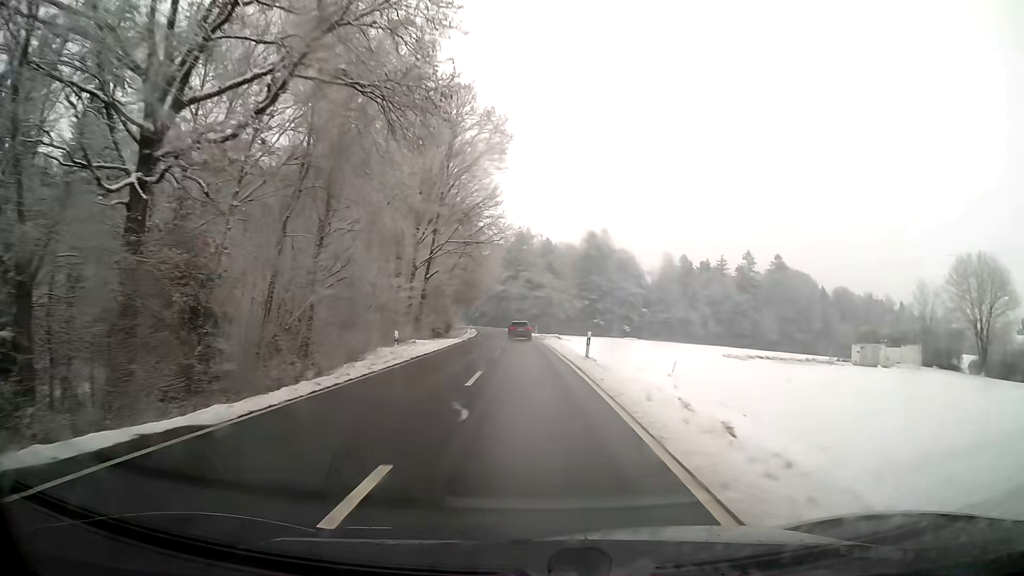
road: secondary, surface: asphalt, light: Day
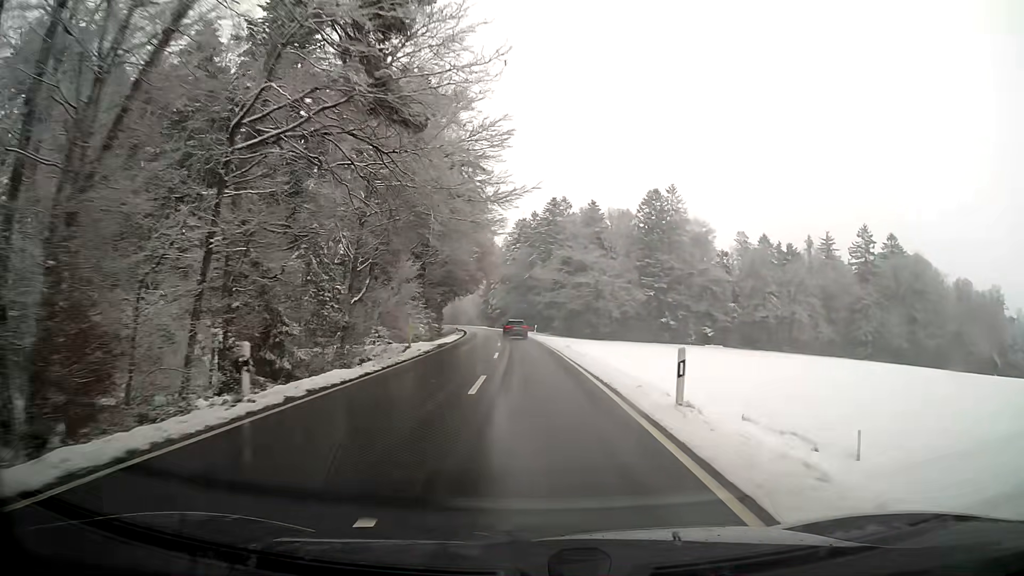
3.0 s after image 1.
(-1.5, +61.8) m; -3°
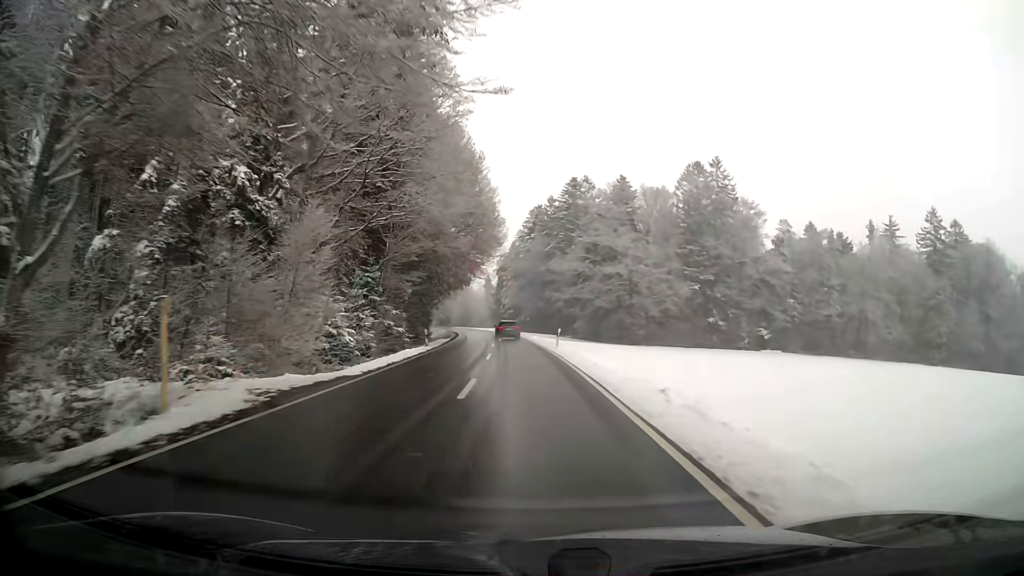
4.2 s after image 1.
(-0.4, +24.8) m; -2°
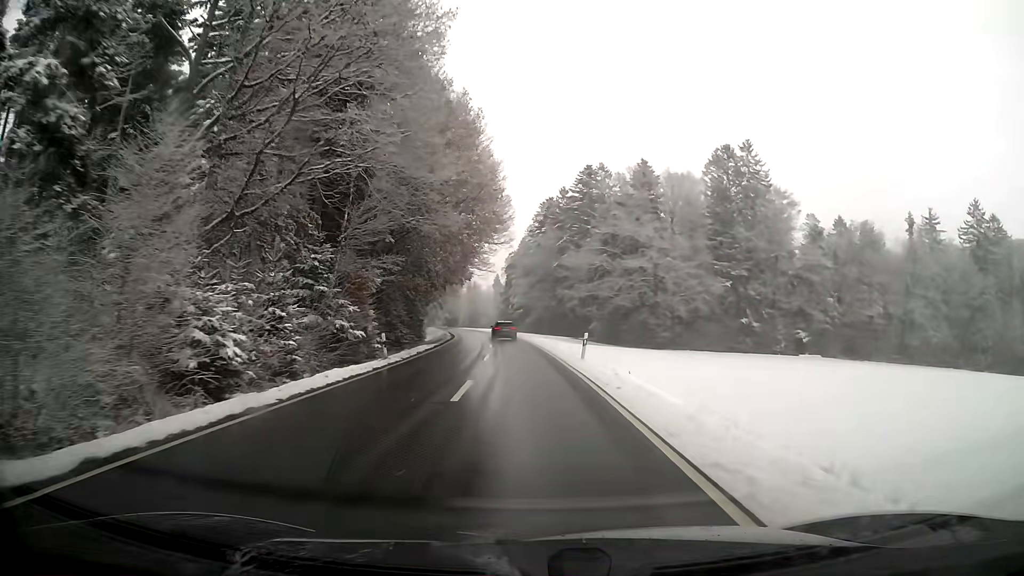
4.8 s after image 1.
(-0.1, +12.4) m; -1°
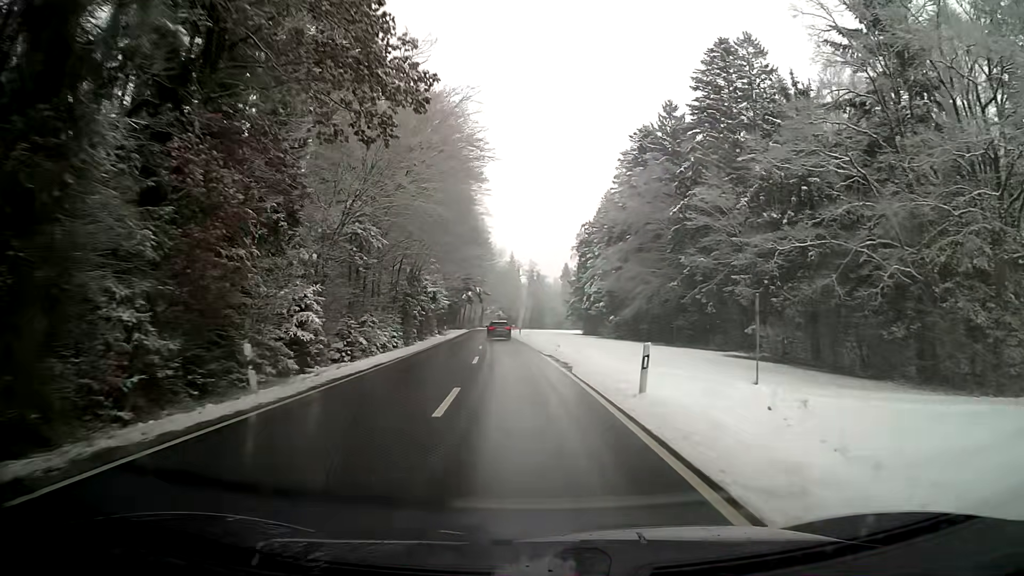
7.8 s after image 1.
(-3.2, +62.0) m; -6°
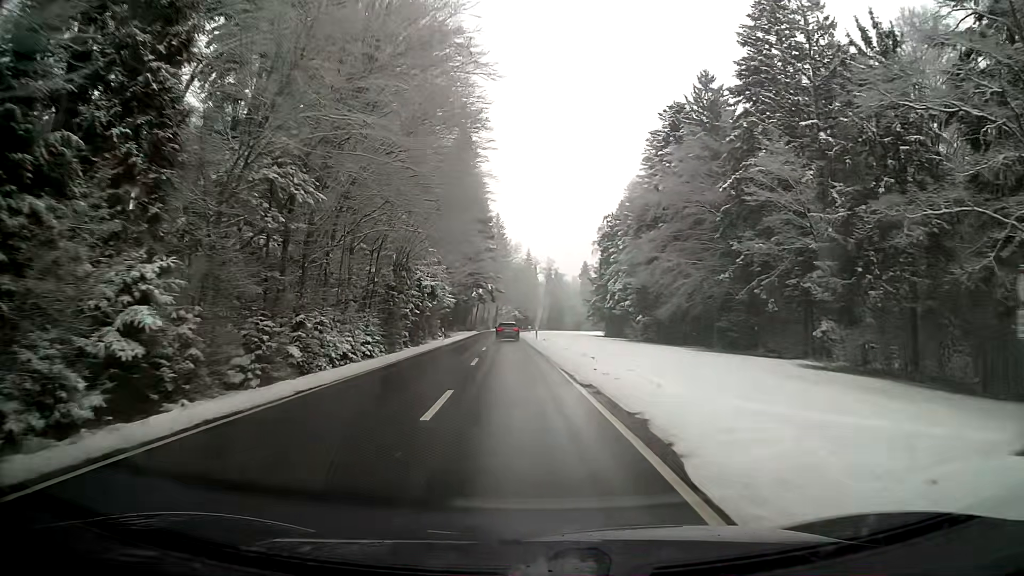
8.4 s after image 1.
(-0.2, +12.5) m; -1°
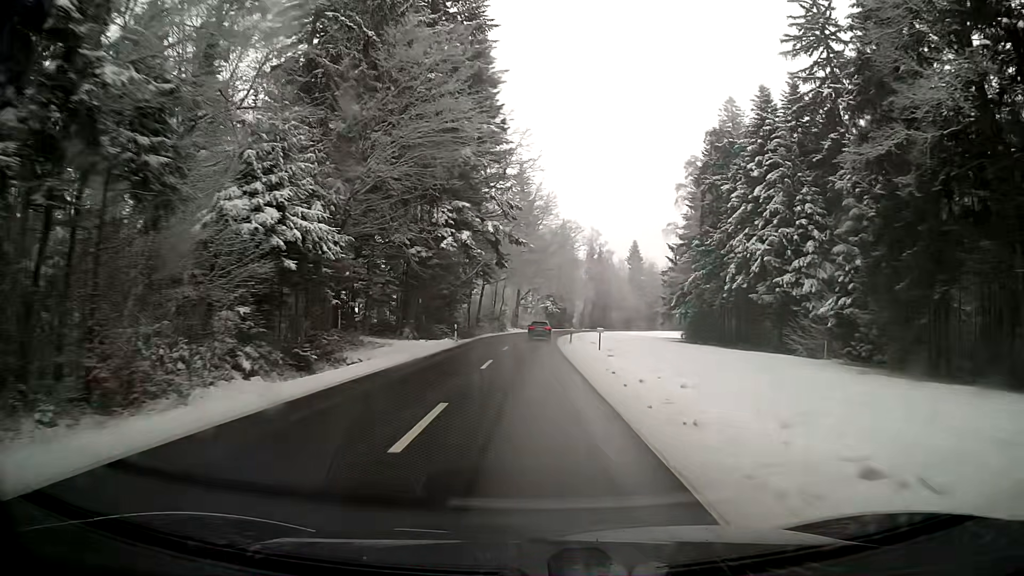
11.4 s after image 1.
(-2.0, +62.4) m; -2°
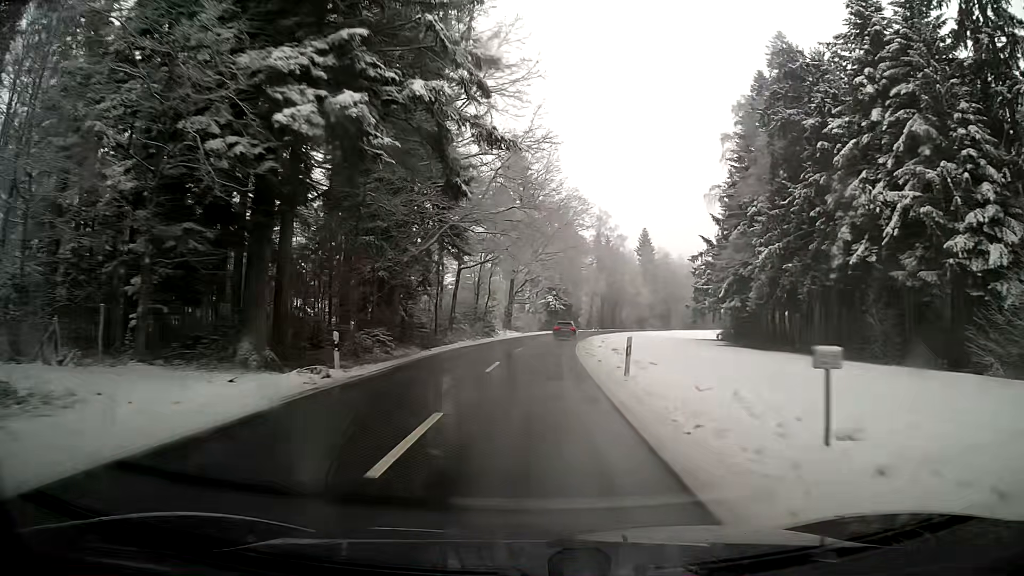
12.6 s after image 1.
(+0.1, +25.1) m; +1°
